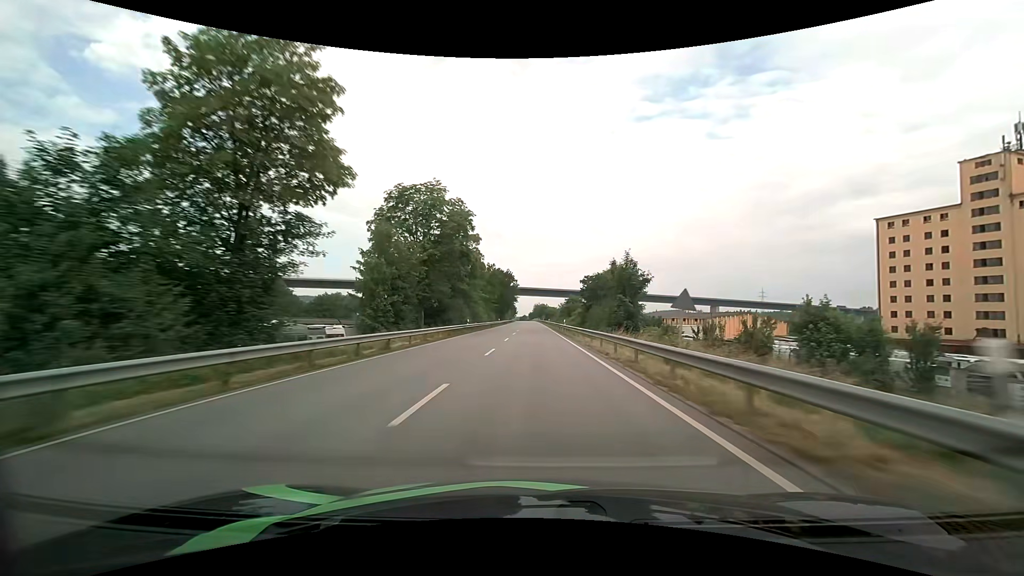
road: primary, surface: asphalt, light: Day
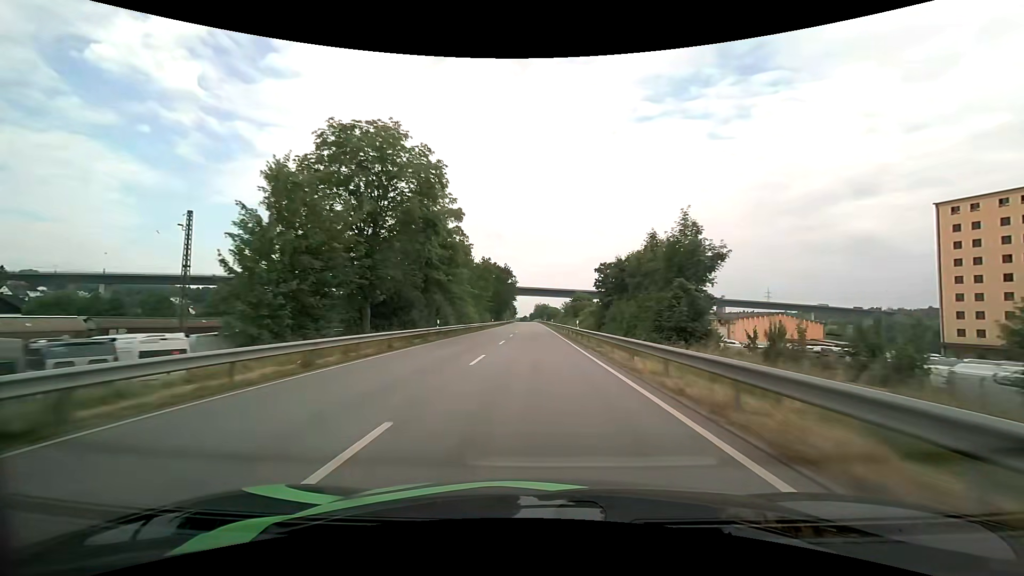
(0.0, +15.8) m; 0°
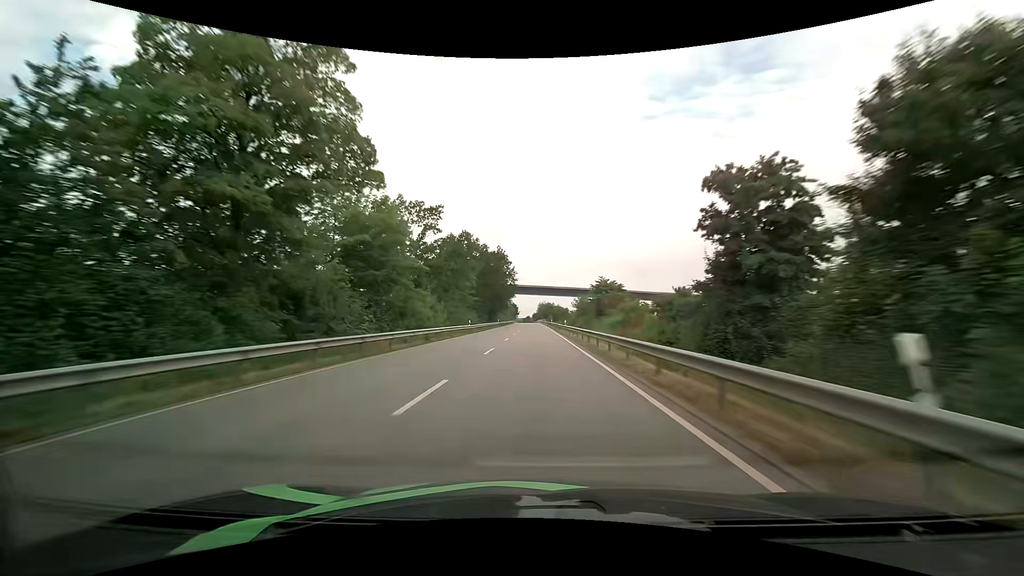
(-0.1, +31.9) m; 0°
(0, +10) (0, +20) (0, +30) (0, +40) (0, +50) (0, +60) (-1, +70) (-1, +80) (-1, +90) (-1, +100) m
